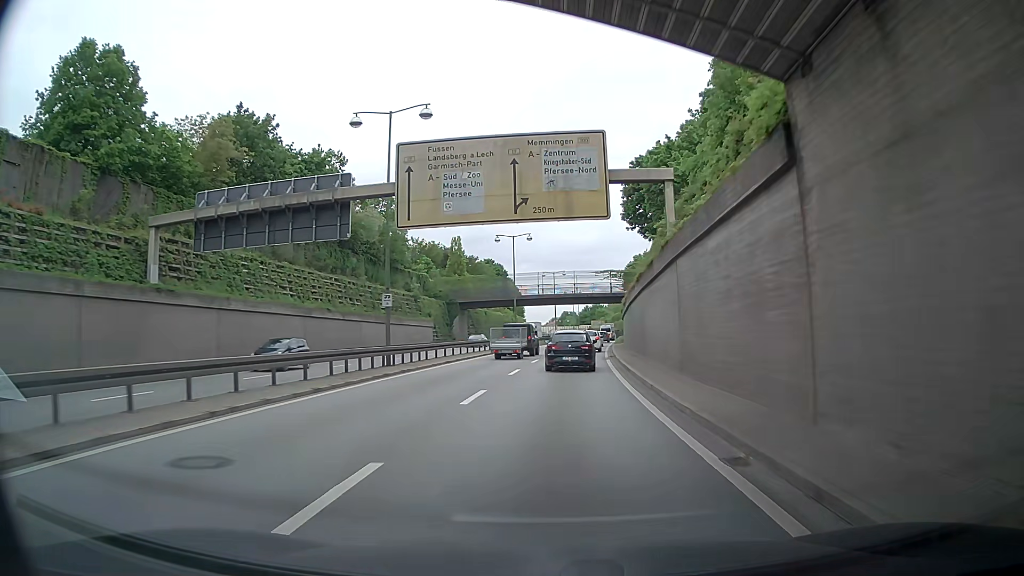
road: trunk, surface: asphalt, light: Day
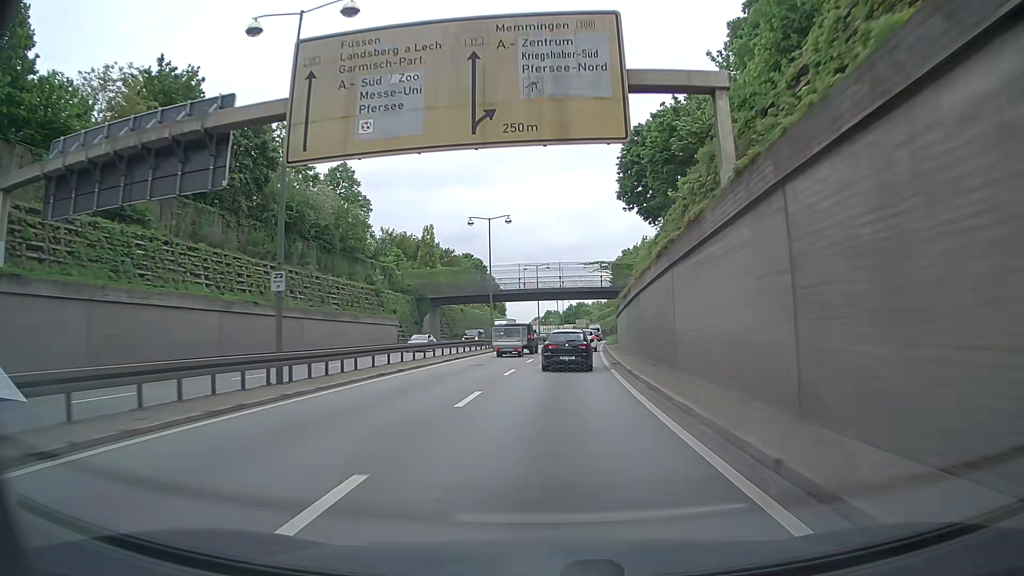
(0.0, +9.5) m; +2°
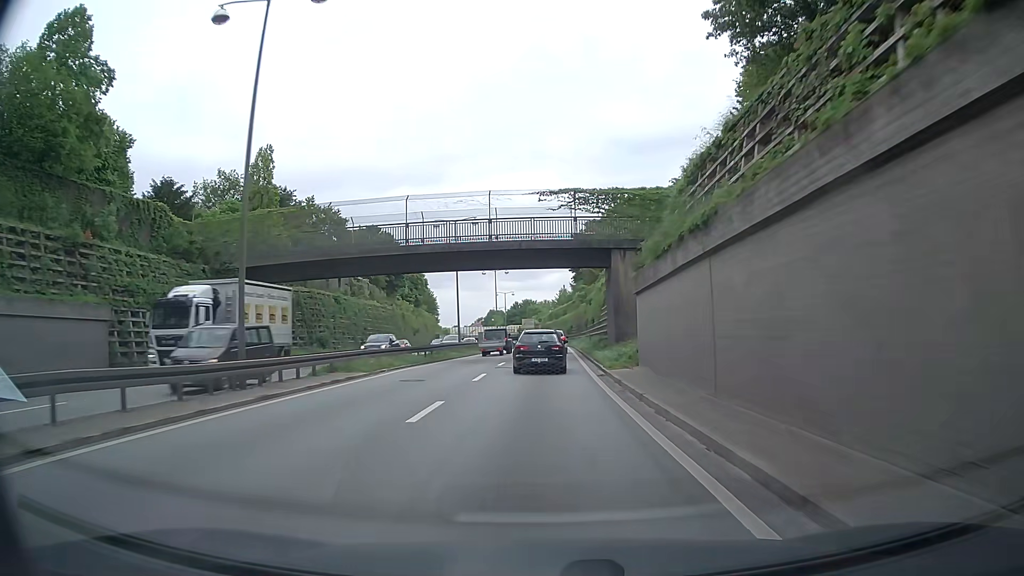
(+1.3, +37.7) m; +5°
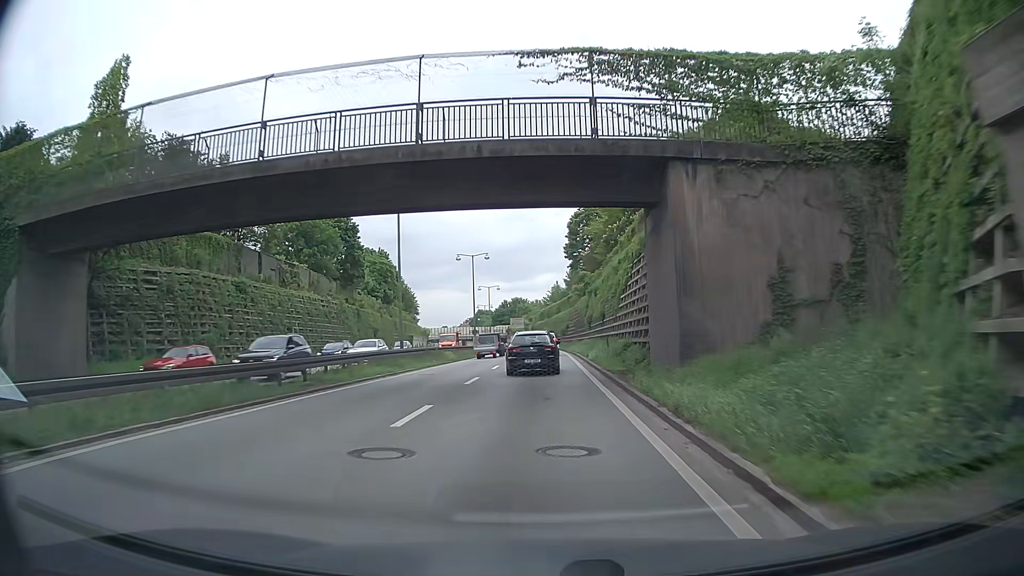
(-0.1, +18.4) m; +1°
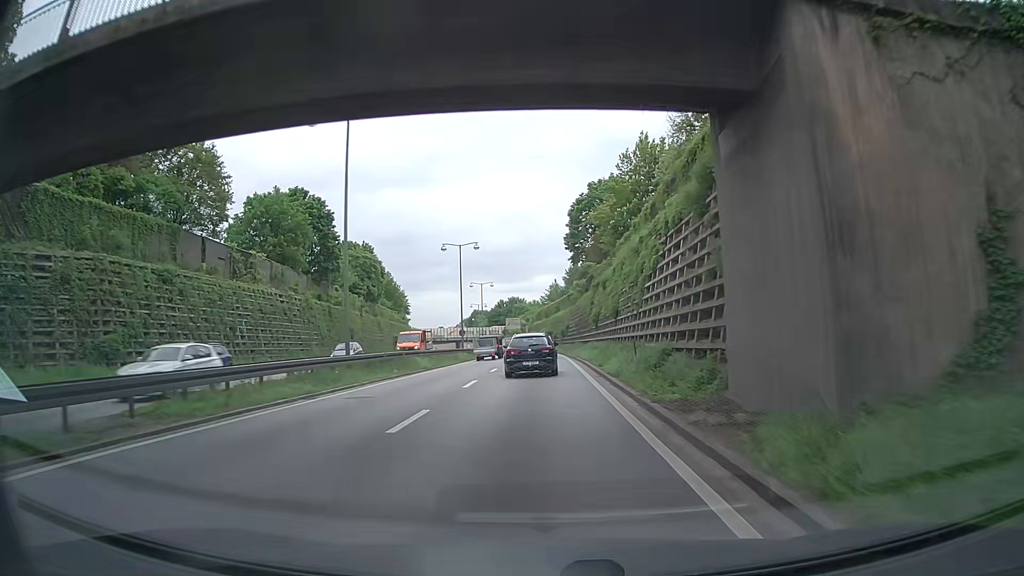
(-0.1, +9.1) m; -1°
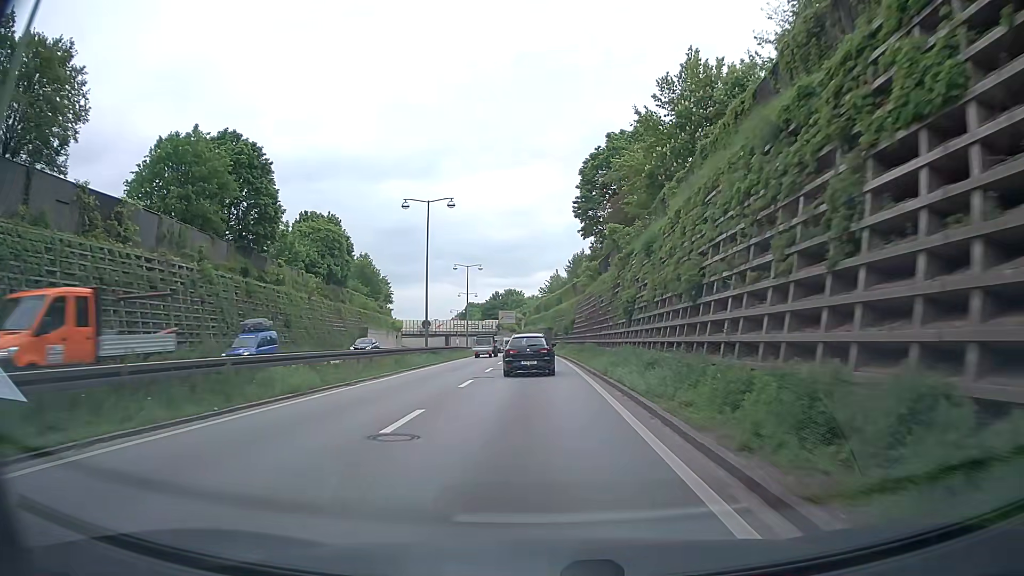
(-0.1, +18.2) m; 0°
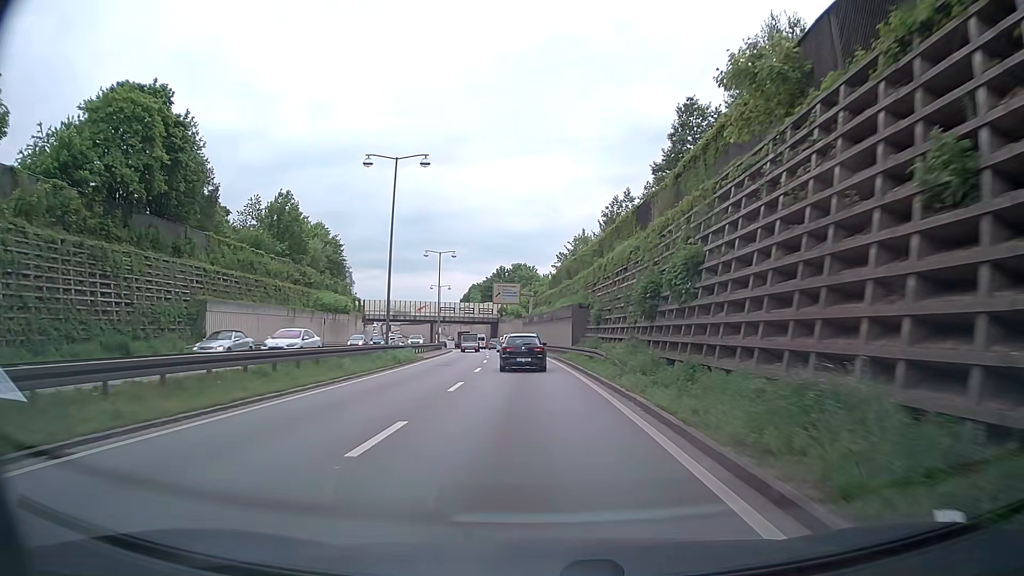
(-0.6, +47.0) m; -1°
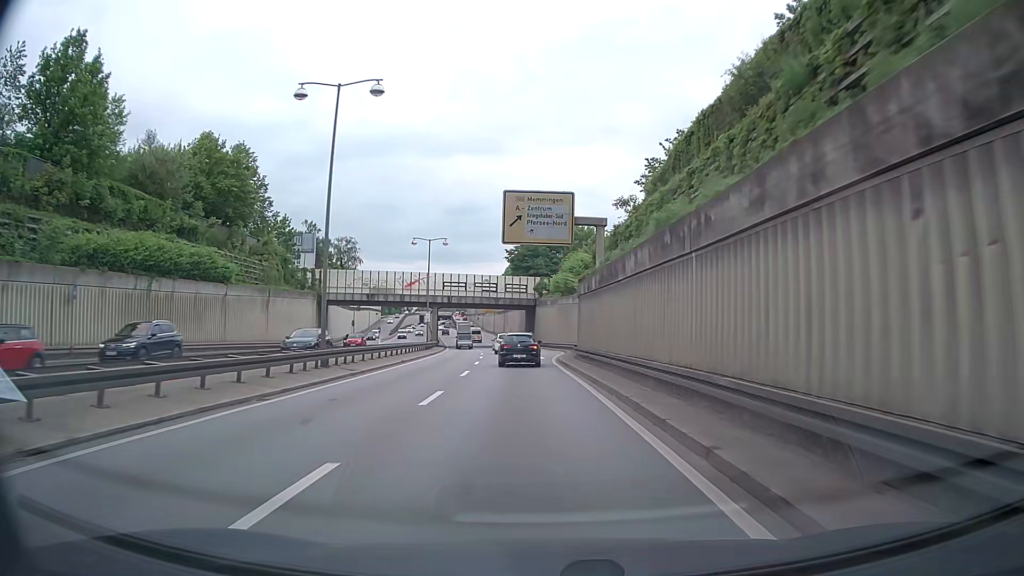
(-2.2, +48.6) m; -4°
(0, +10) (0, +20) (-1, +30) (-1, +40) (-1, +50) (-2, +60) (-3, +70) (-4, +80) (-5, +90) (-6, +100) m
